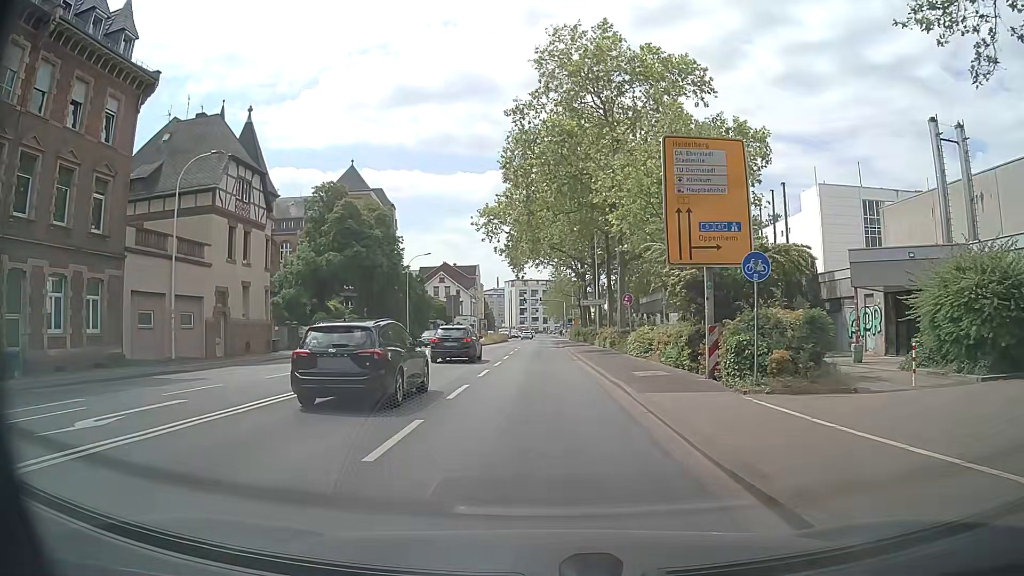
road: primary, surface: asphalt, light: Day
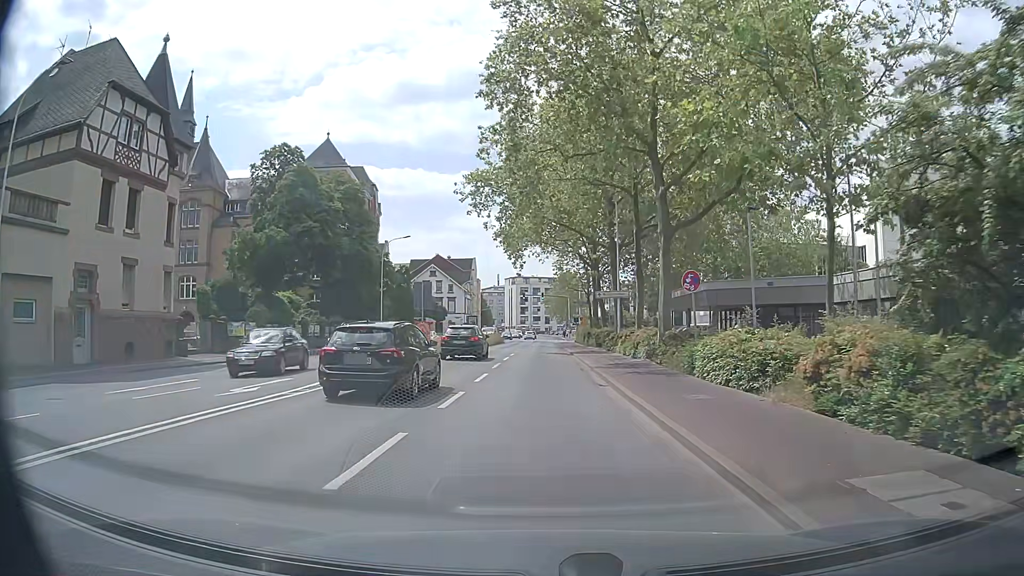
(0.0, +13.5) m; 0°
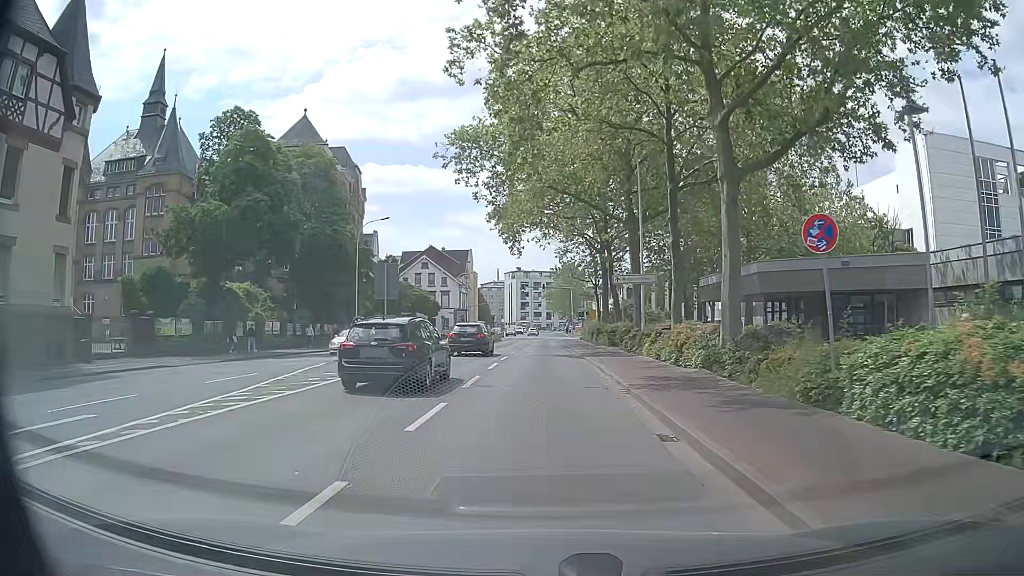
(0.0, +9.0) m; 0°
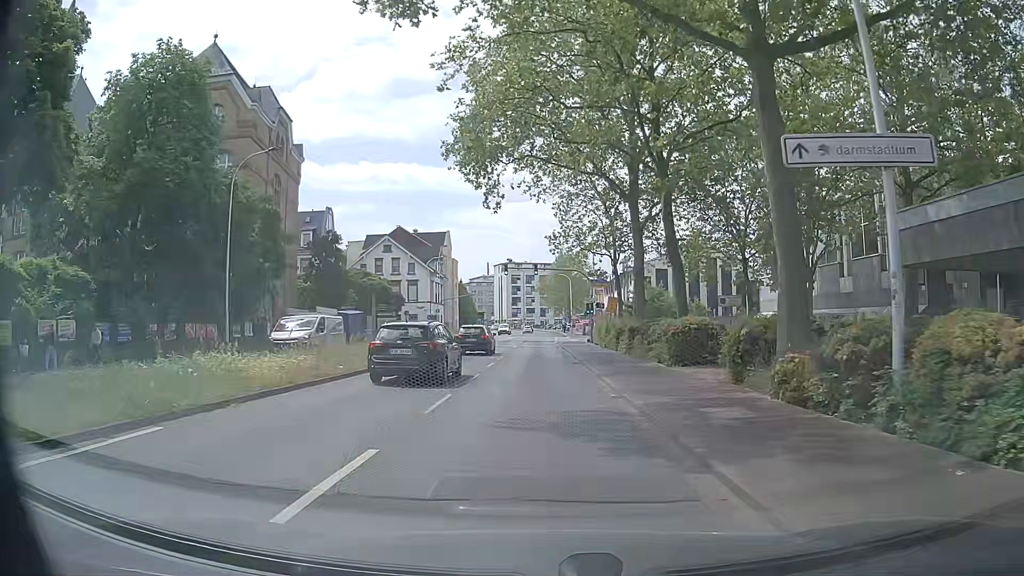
(0.0, +22.5) m; 0°
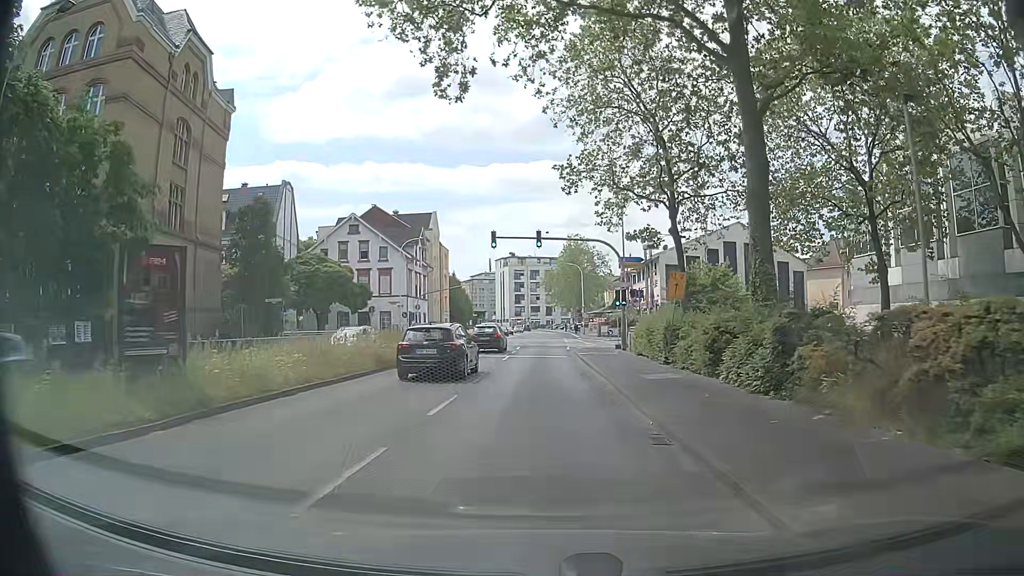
(0.0, +18.1) m; -1°
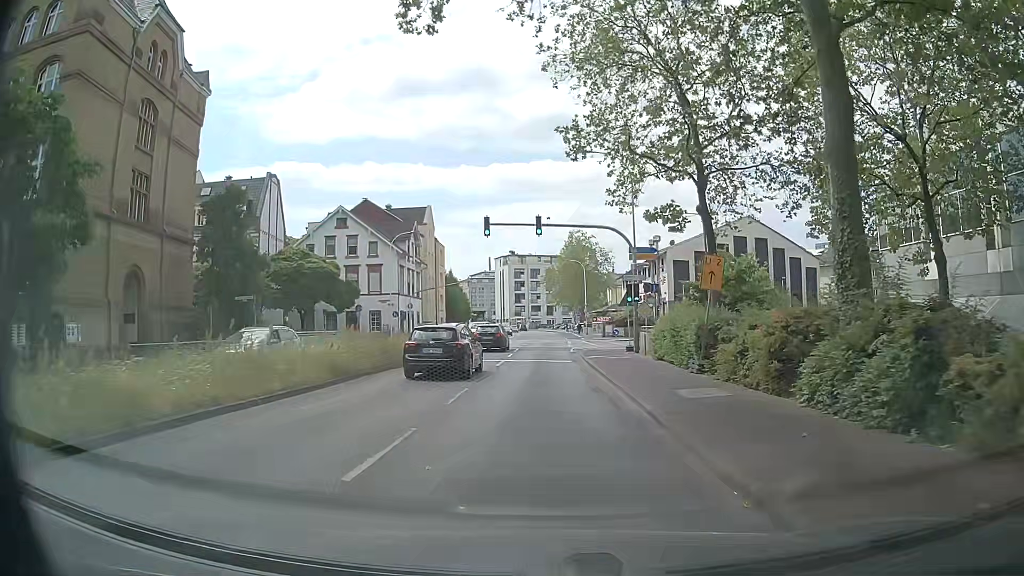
(0.0, +4.5) m; 0°
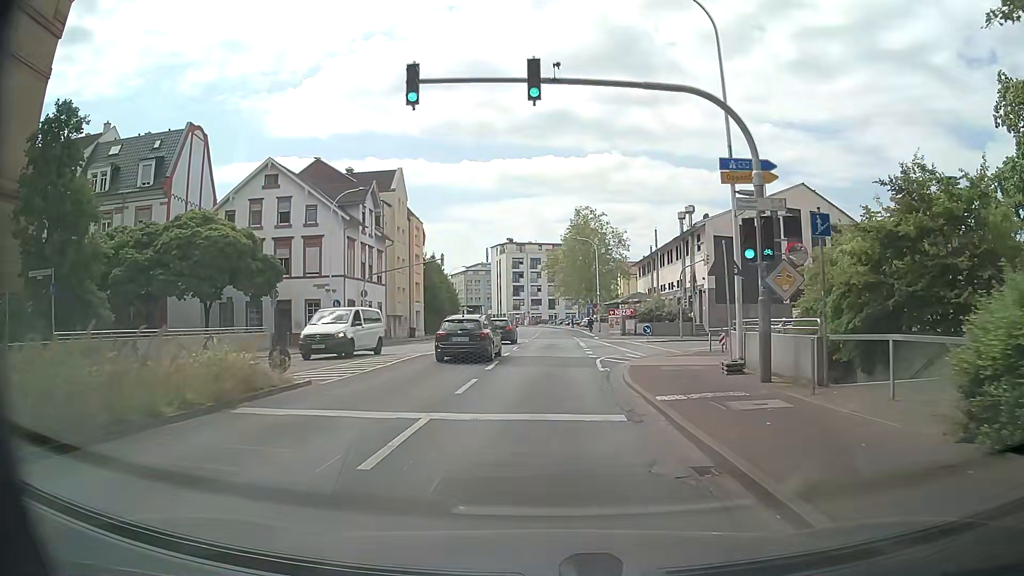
(+0.1, +18.1) m; -2°
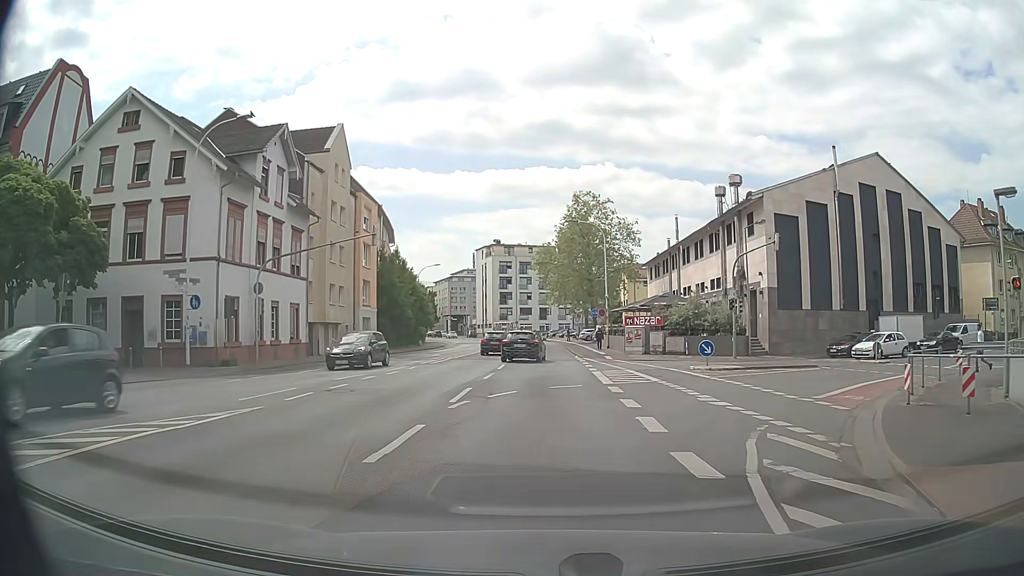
(+0.8, +18.0) m; +3°
(0, +10) (0, +20) (0, +30) (0, +40) (0, +50) (0, +60) (0, +70) (0, +80) (-1, +90) (-2, +100) m
